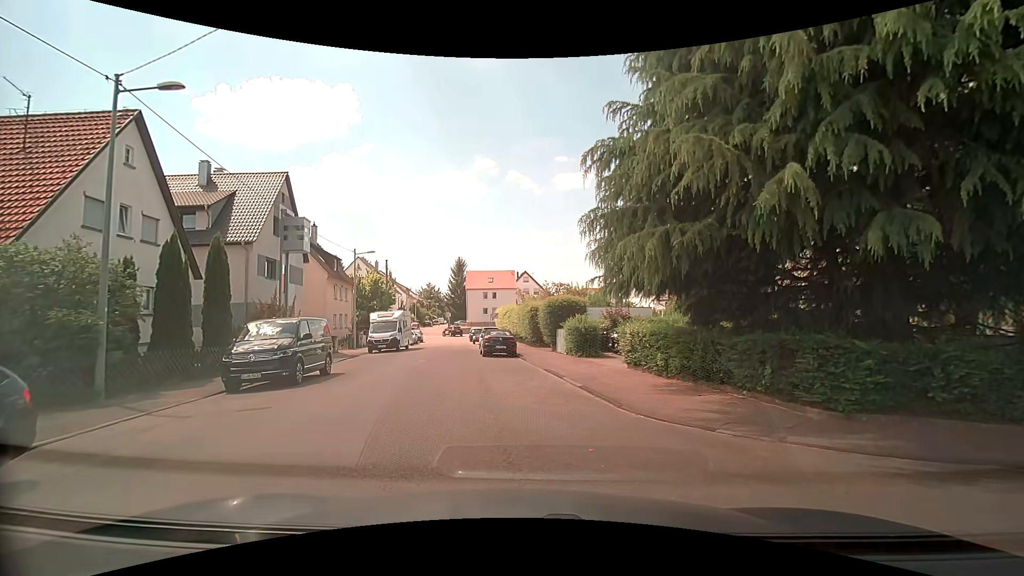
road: residential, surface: asphalt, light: Day
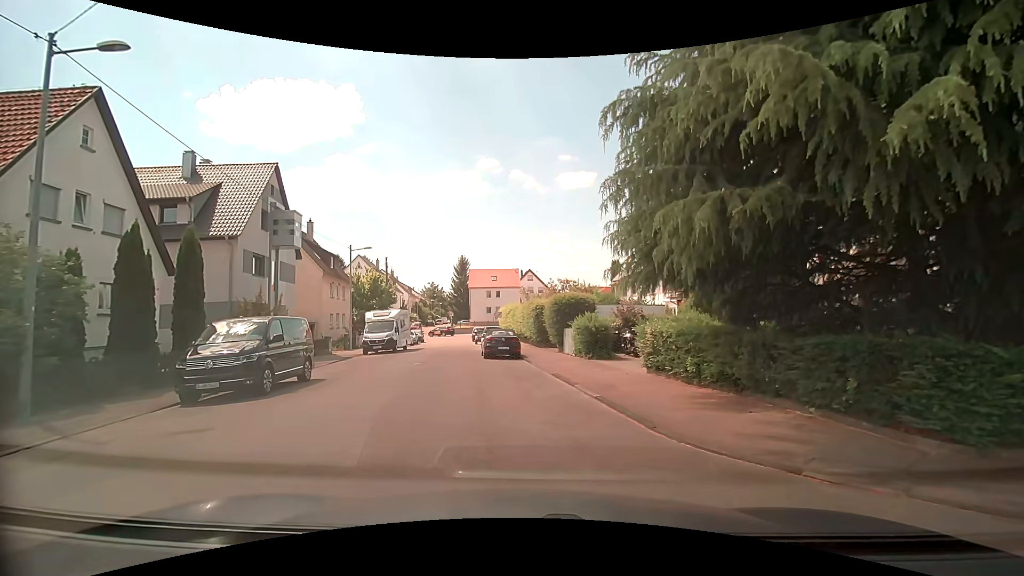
(0.0, +2.0) m; -2°
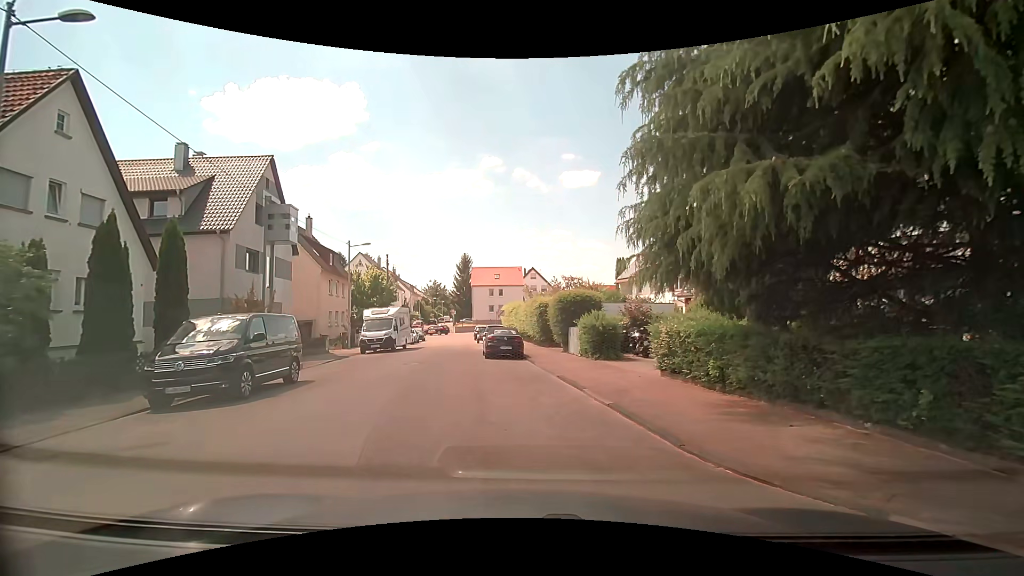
(0.0, +1.1) m; -2°
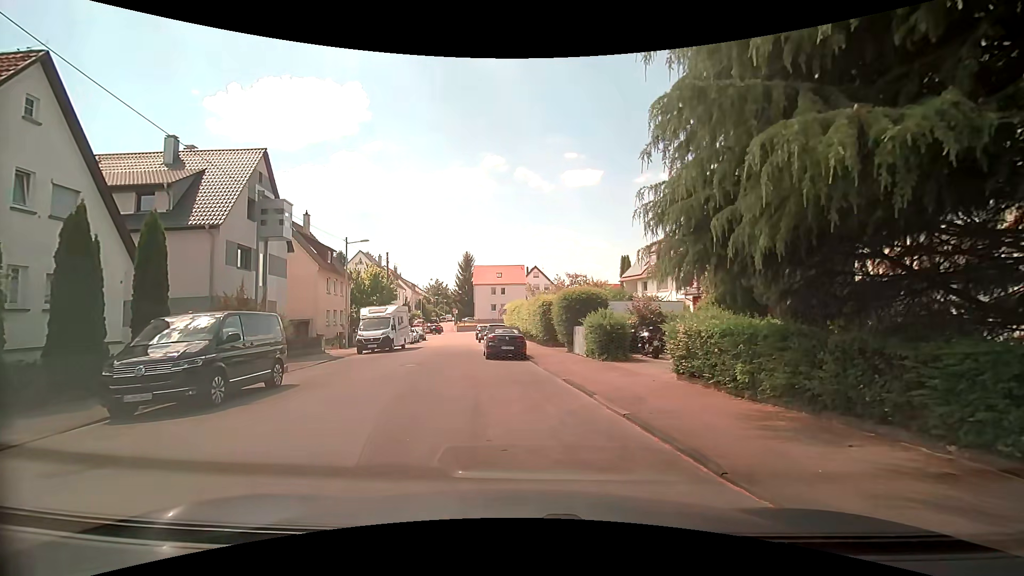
(0.0, +1.1) m; +1°
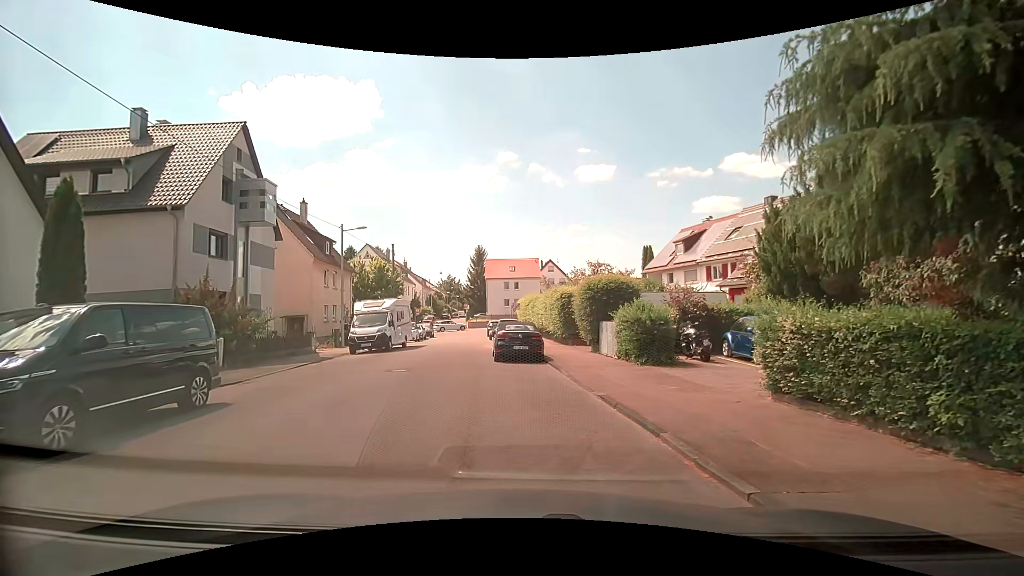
(0.0, +3.8) m; 0°
